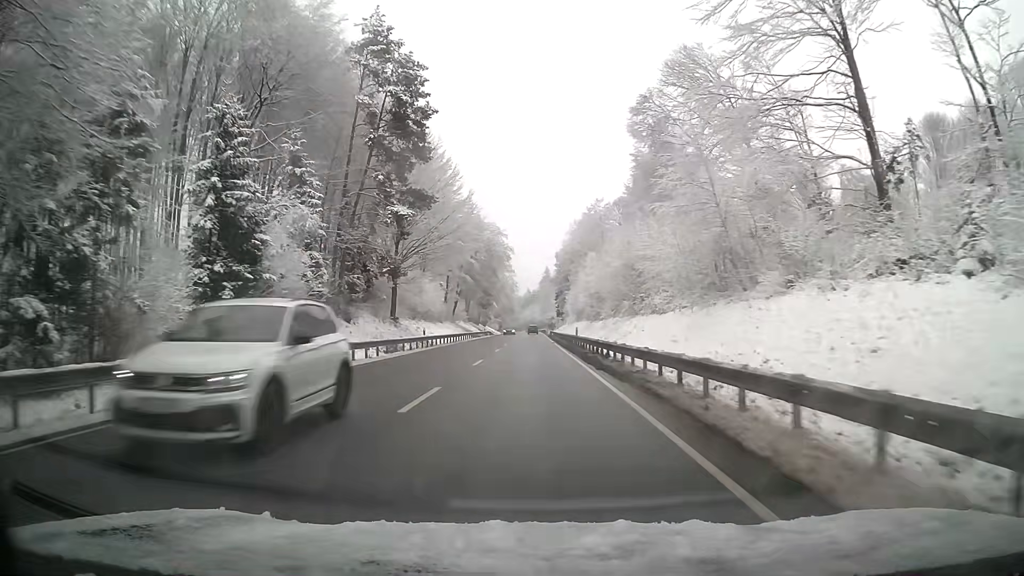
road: primary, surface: asphalt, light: Day
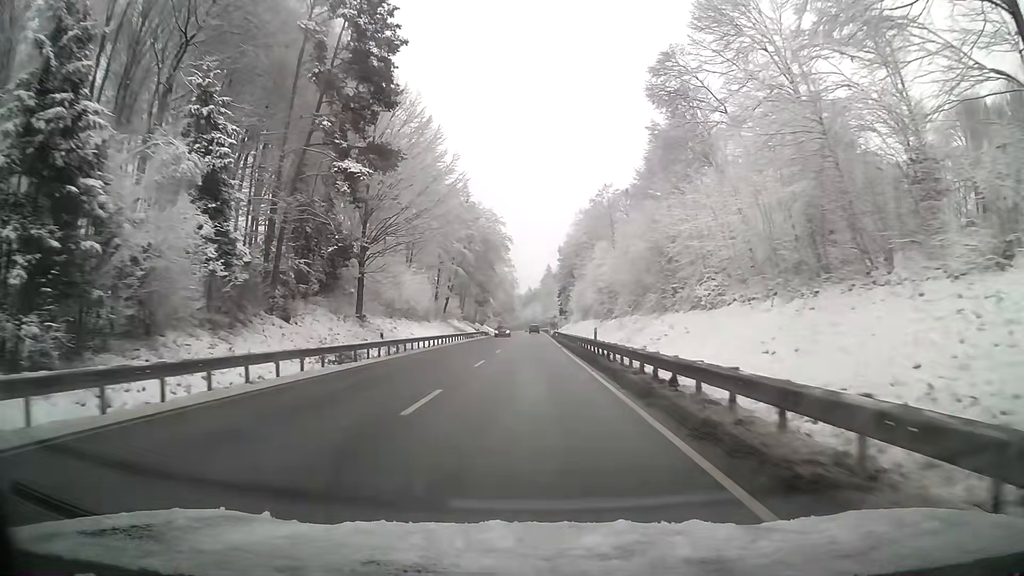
(0.0, +12.0) m; 0°
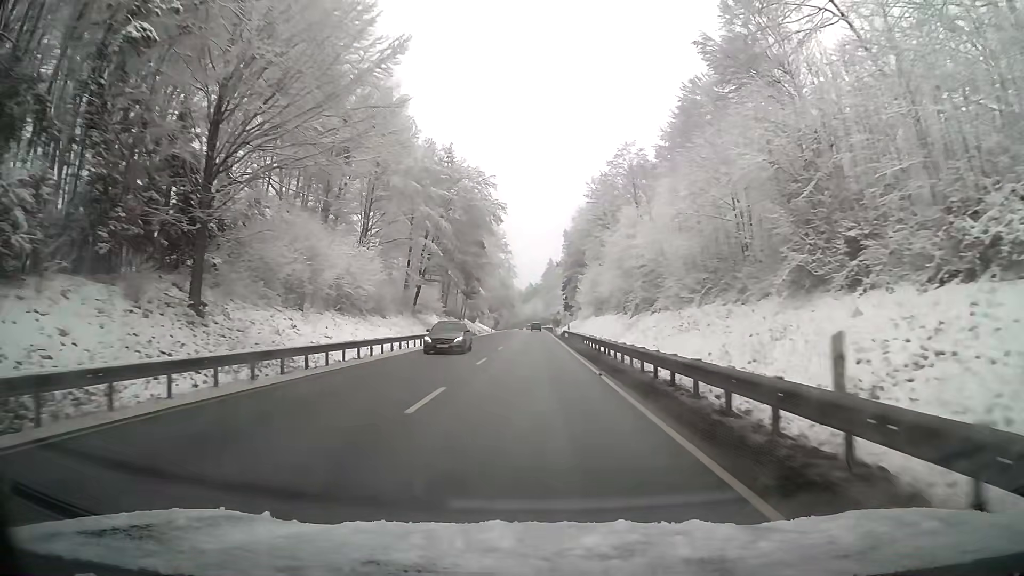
(-0.1, +24.0) m; 0°
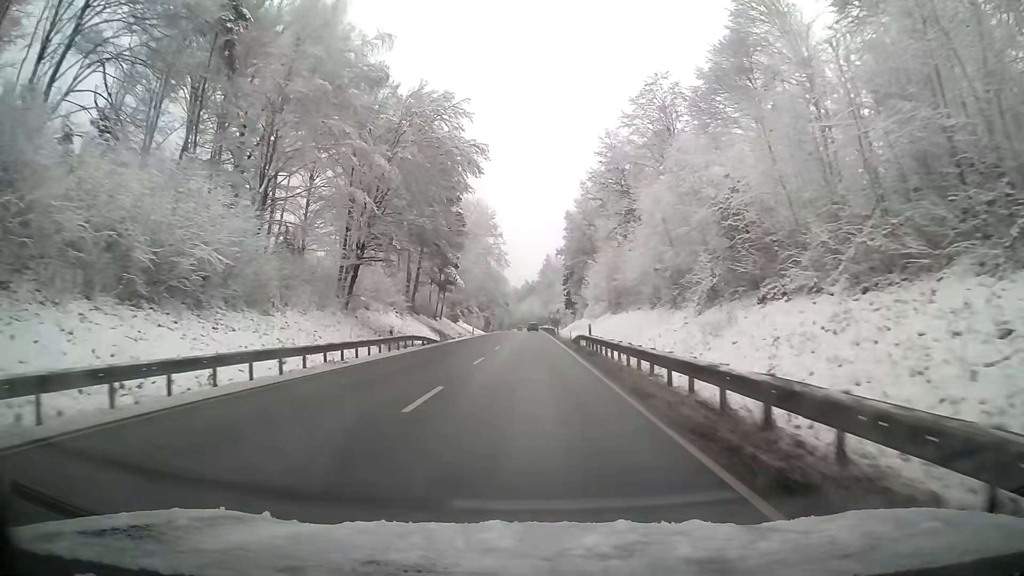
(0.0, +24.1) m; 0°
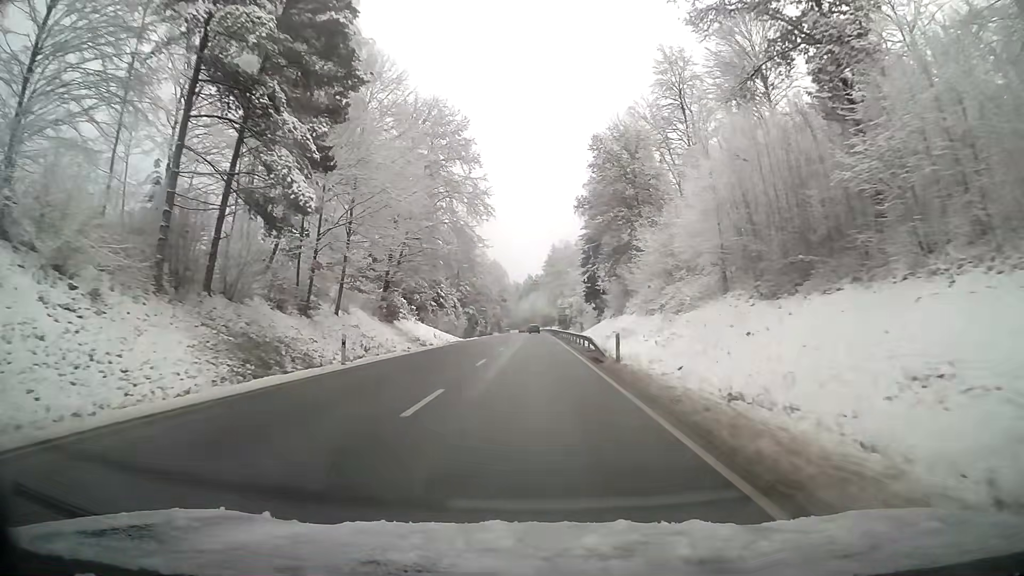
(-0.1, +48.6) m; 0°
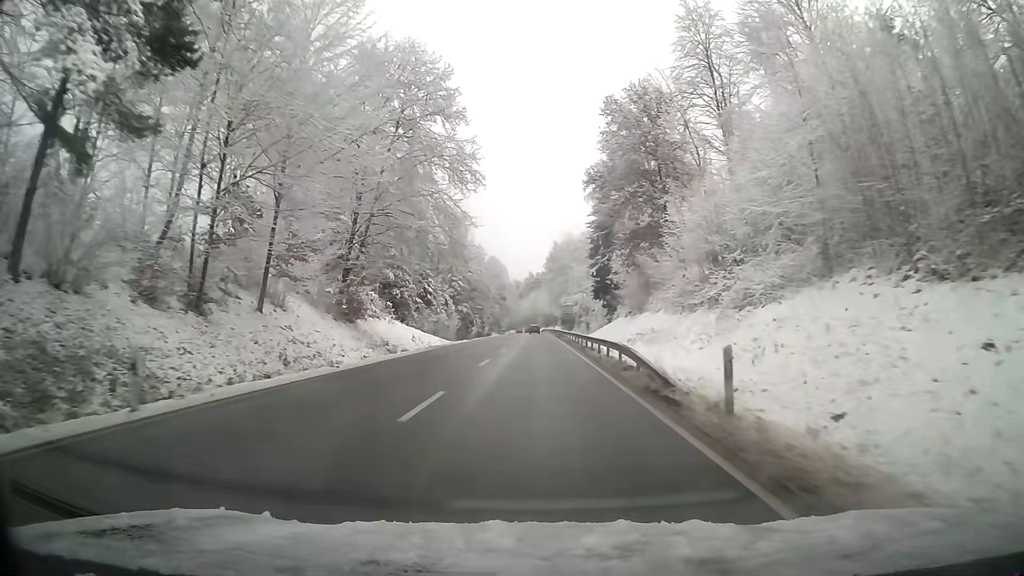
(0.0, +12.3) m; 0°
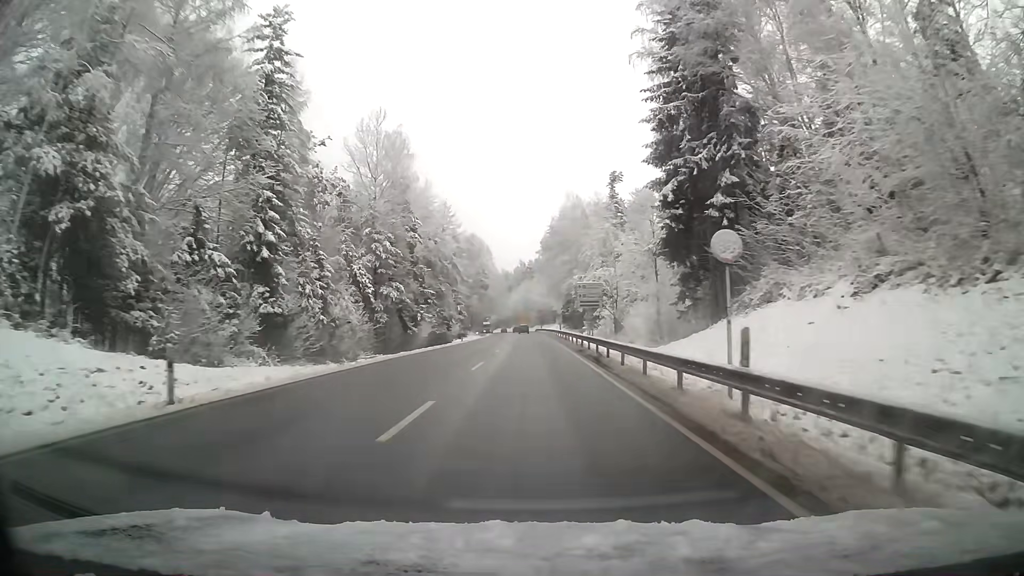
(+0.5, +49.9) m; +1°
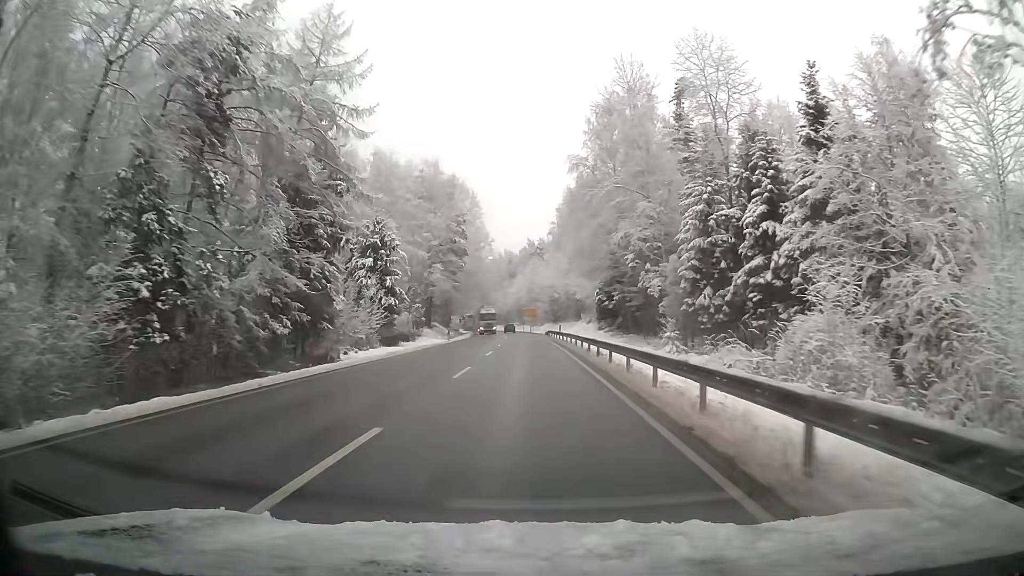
(-0.3, +63.4) m; -1°
